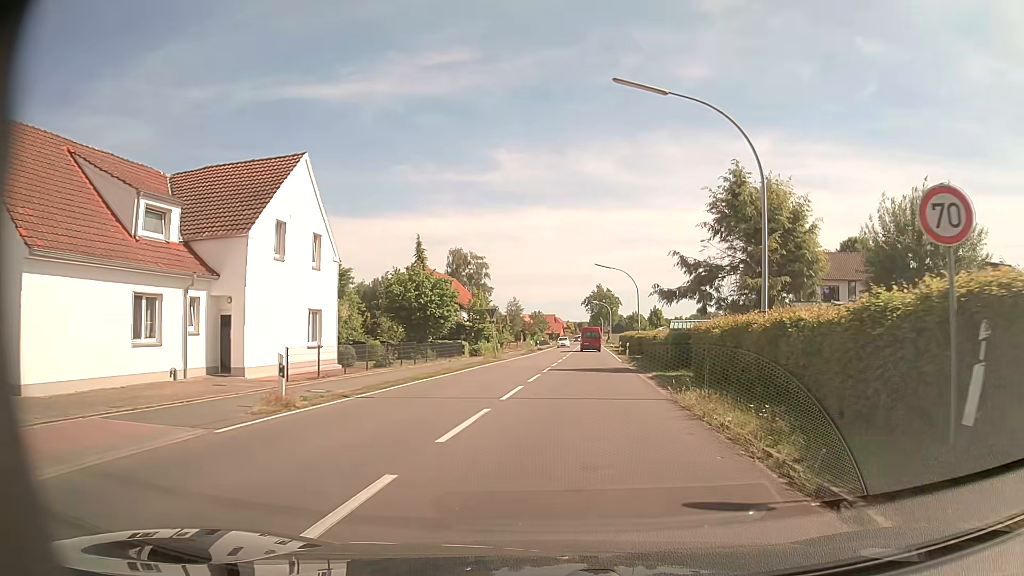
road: tertiary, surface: asphalt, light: Day
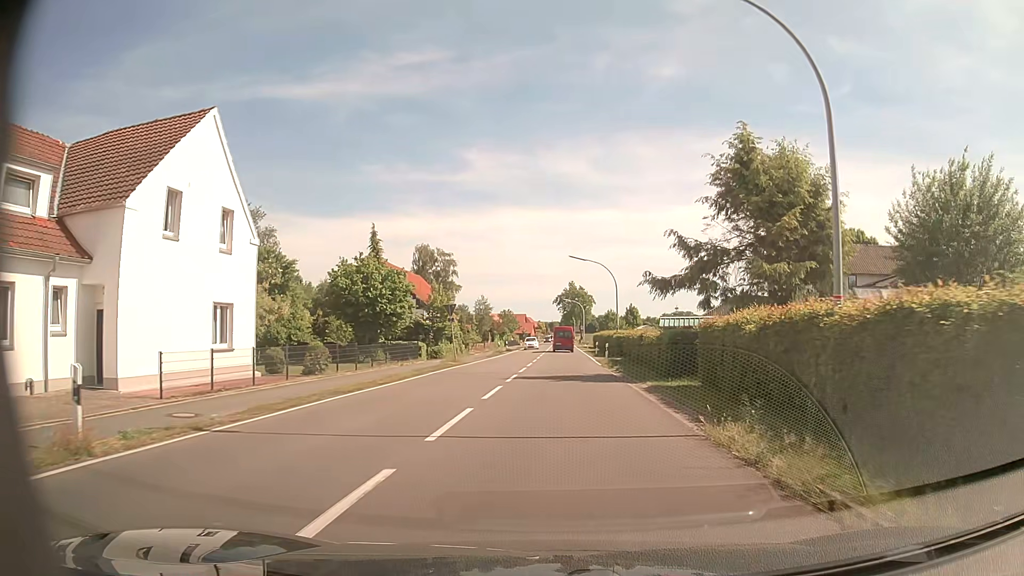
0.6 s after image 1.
(+0.2, +5.9) m; +3°
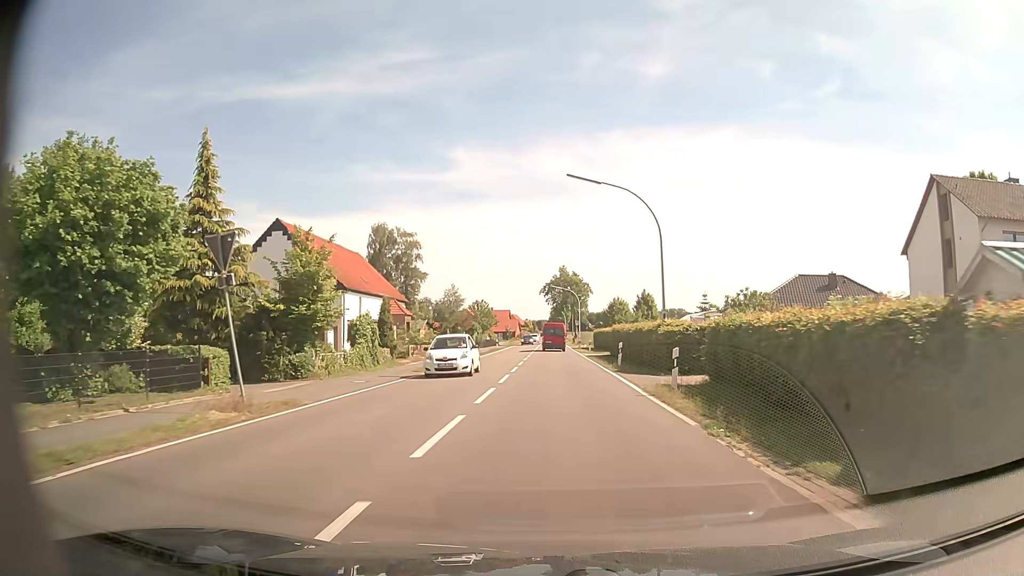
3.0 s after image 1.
(+0.5, +25.9) m; +1°
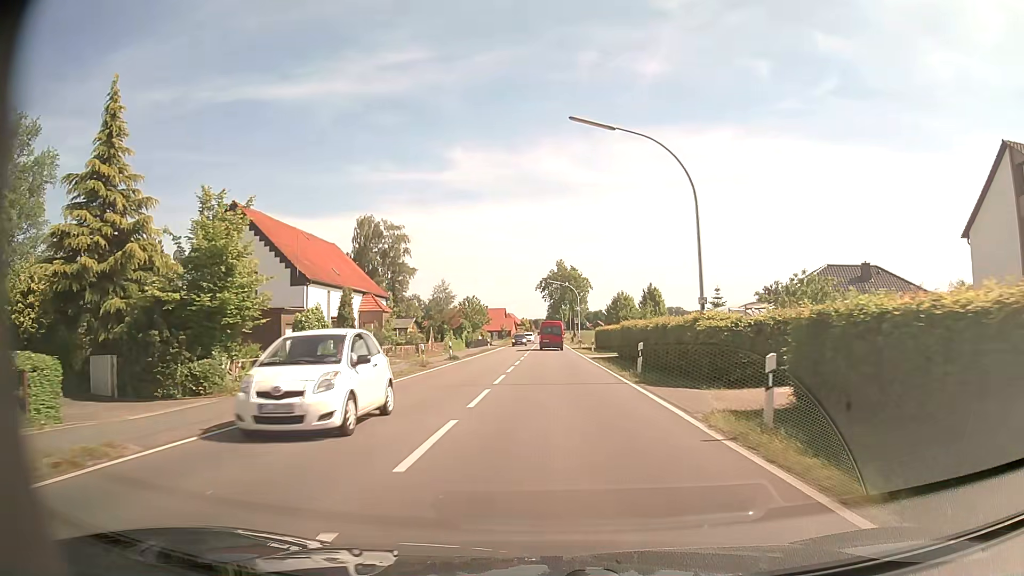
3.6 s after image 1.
(0.0, +7.1) m; 0°
(0, +10) (0, +20) (0, +30) (0, +40) (0, +50) (0, +60) (0, +70) (0, +80) (0, +90) (0, +100) m
